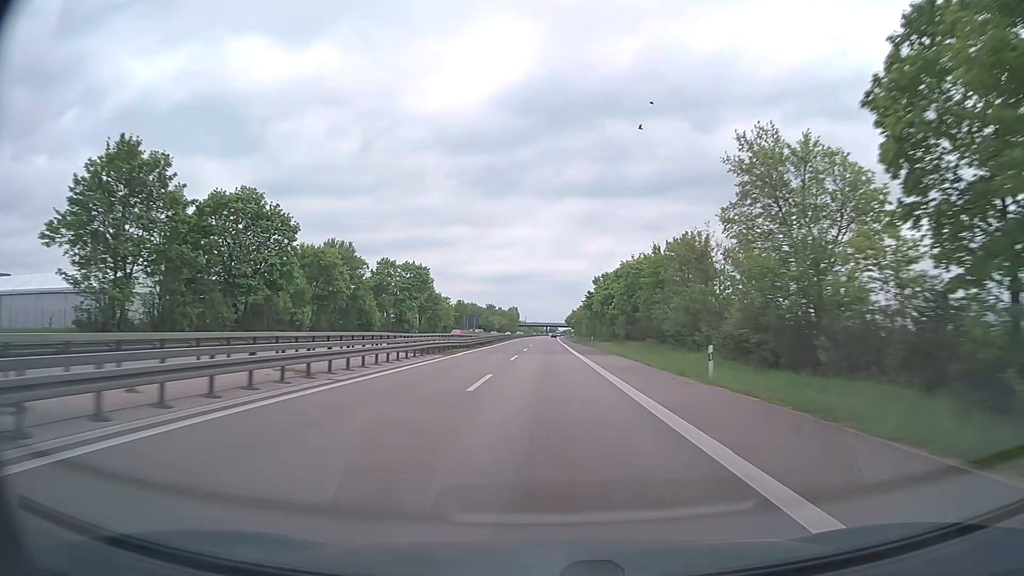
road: trunk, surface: asphalt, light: Day
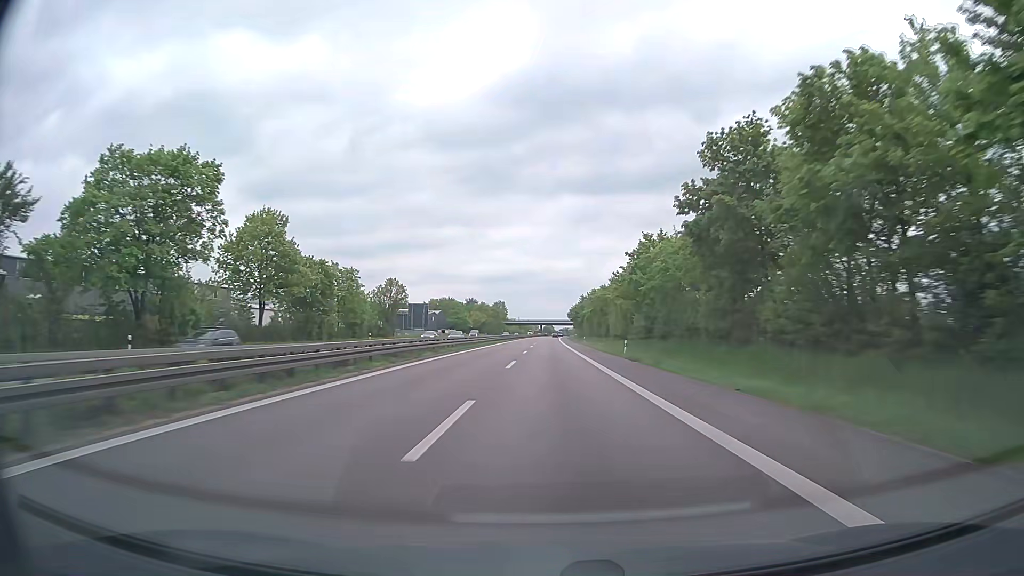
(+0.5, +80.3) m; +1°
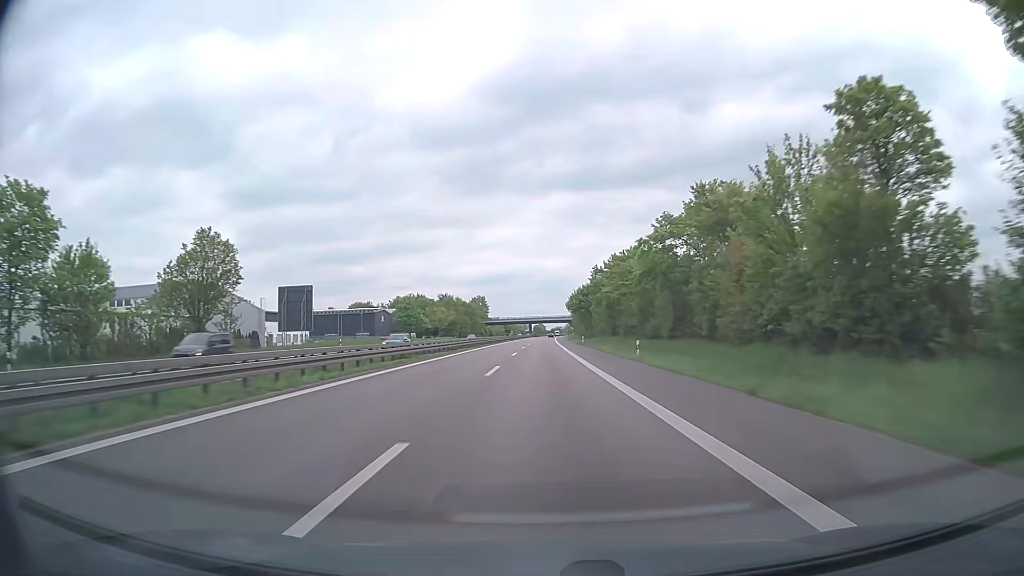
(+0.4, +60.0) m; +1°
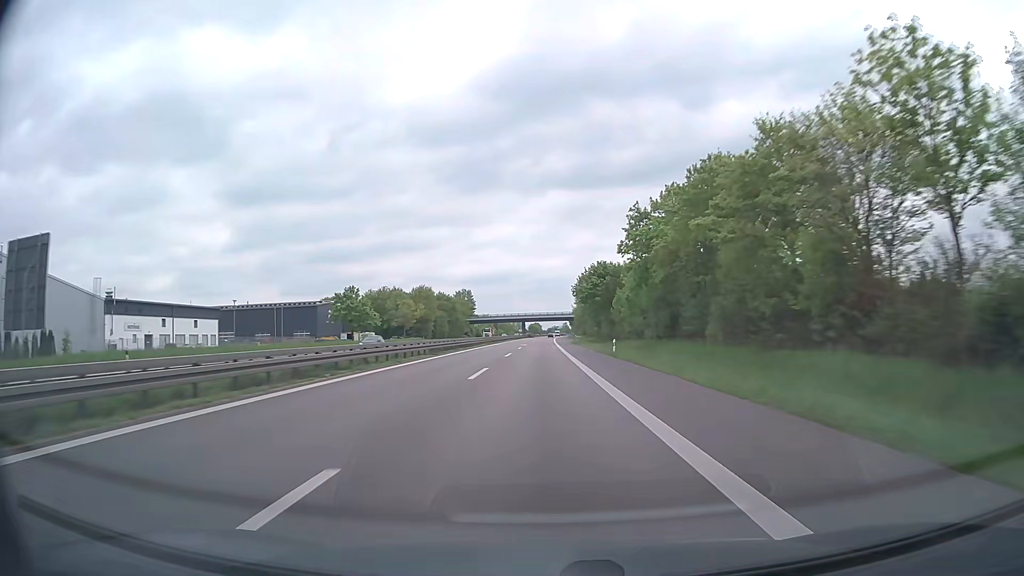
(+0.2, +39.9) m; 0°
(0, +10) (0, +20) (0, +30) (0, +40) (0, +50) (0, +60) (0, +70) (0, +80) (0, +90) (0, +100) m
